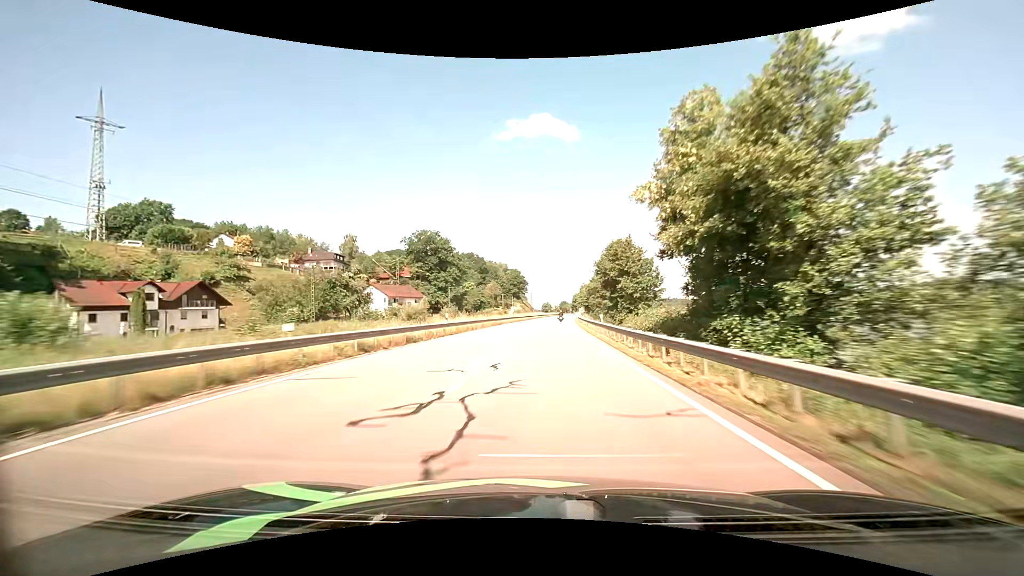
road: primary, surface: asphalt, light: Day
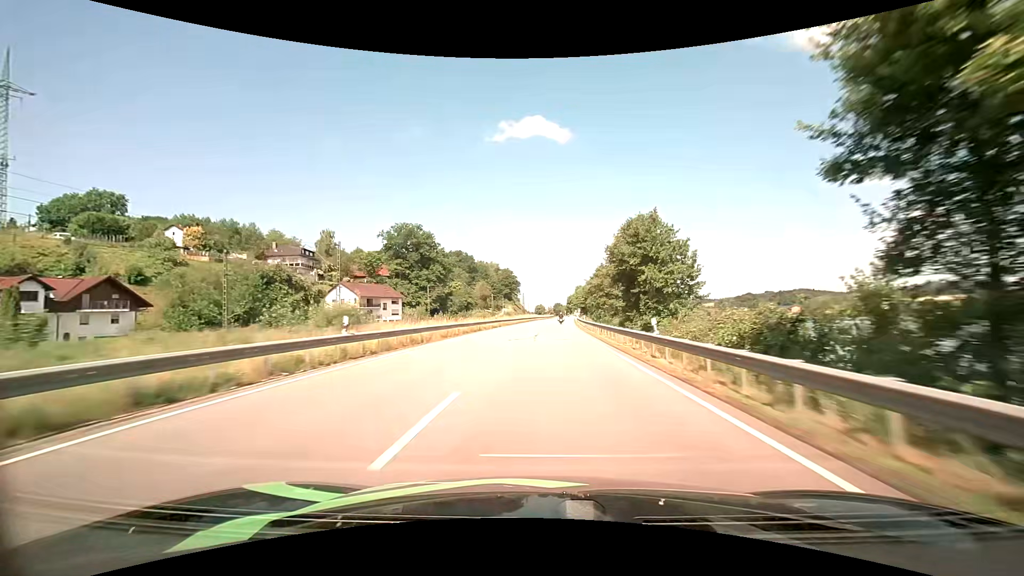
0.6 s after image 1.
(+0.1, +15.9) m; +1°
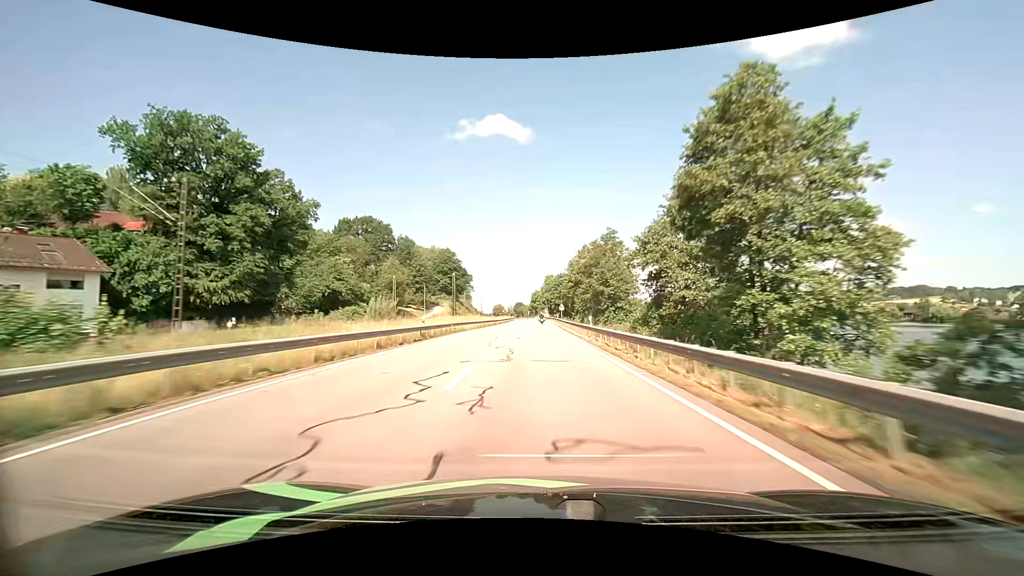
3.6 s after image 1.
(+2.9, +78.7) m; +4°
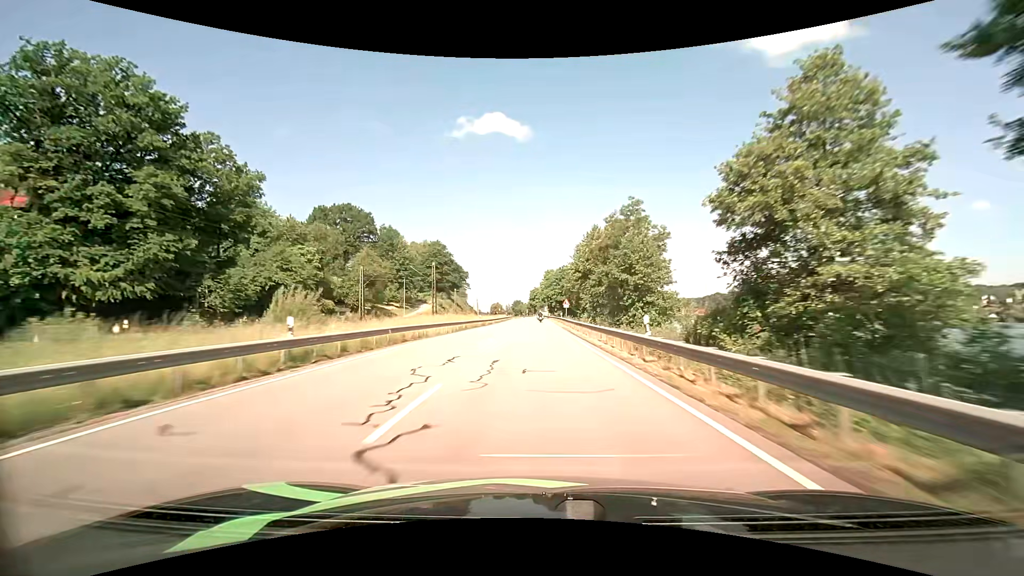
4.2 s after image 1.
(+0.1, +15.5) m; 0°
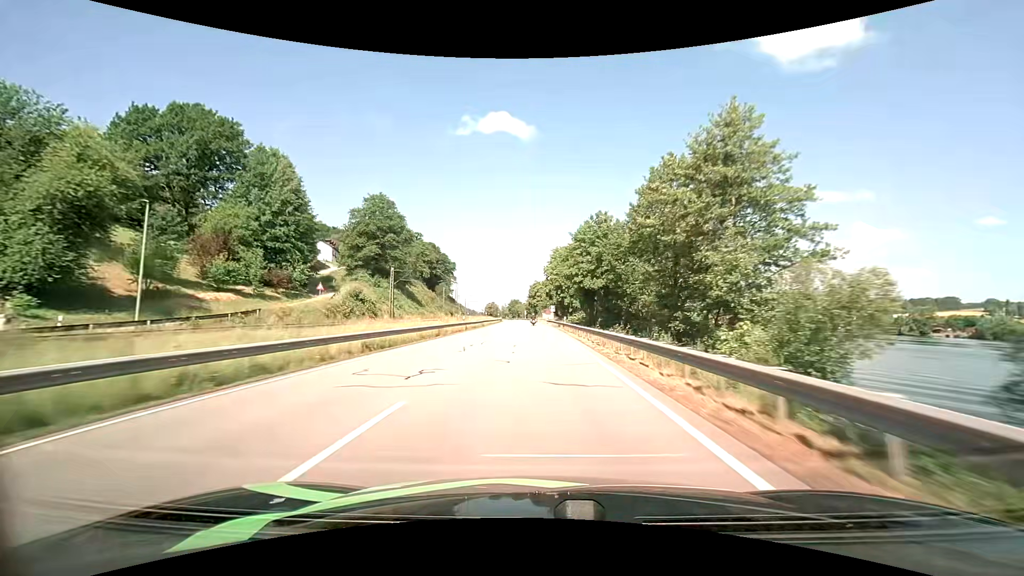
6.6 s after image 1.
(-0.1, +61.3) m; 0°
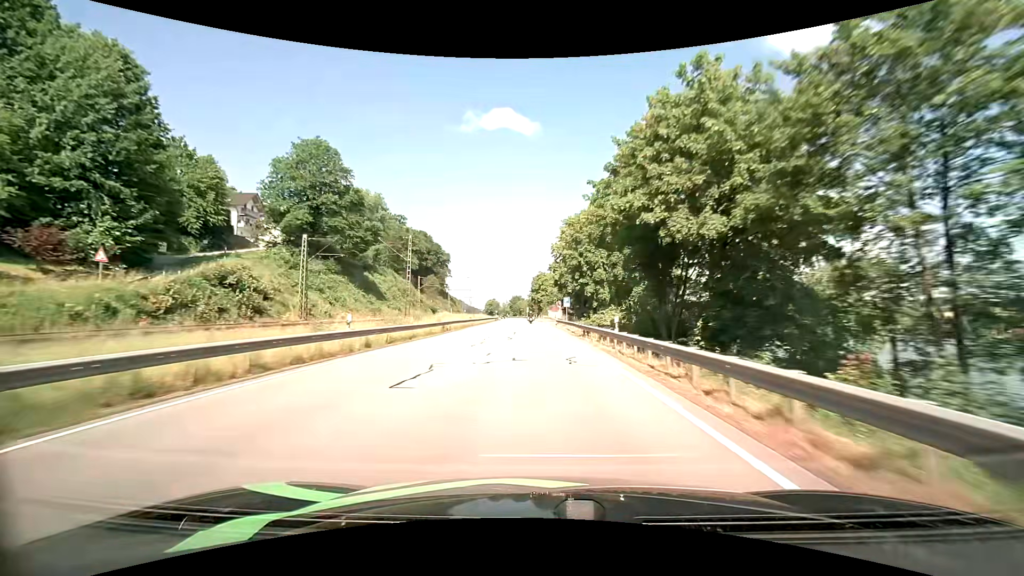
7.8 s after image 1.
(-0.1, +30.3) m; 0°
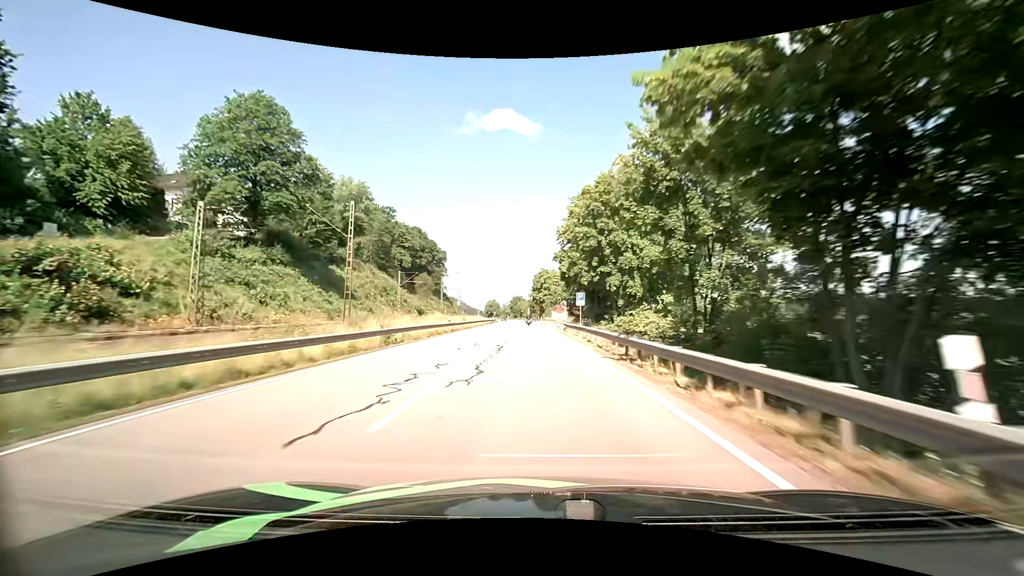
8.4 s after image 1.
(0.0, +15.0) m; 0°
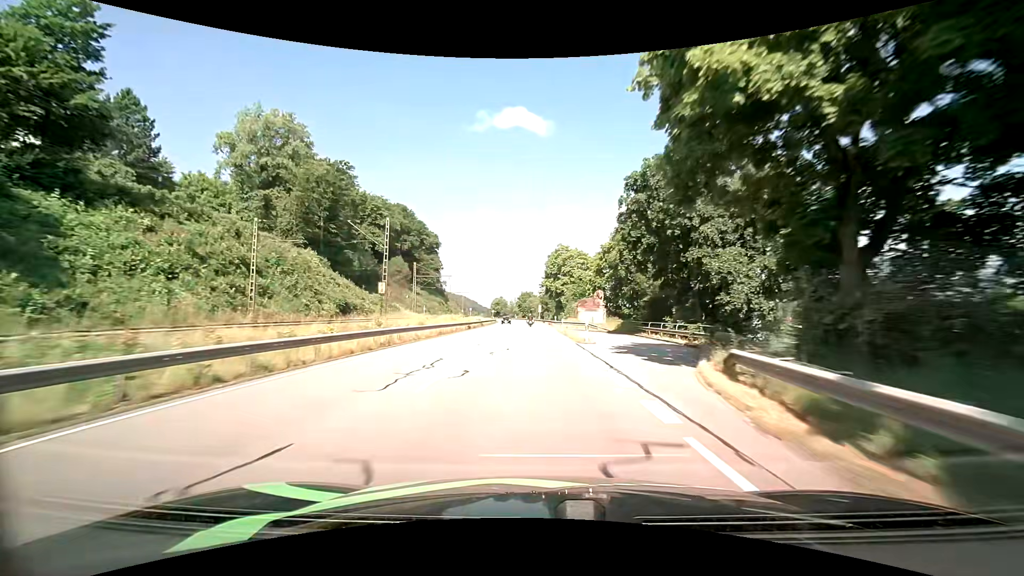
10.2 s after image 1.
(-0.4, +45.0) m; -1°
(0, +10) (0, +20) (0, +30) (-1, +40) (-1, +50) (-1, +60) (-1, +70) (-2, +80) (-2, +90) (-3, +100) m
